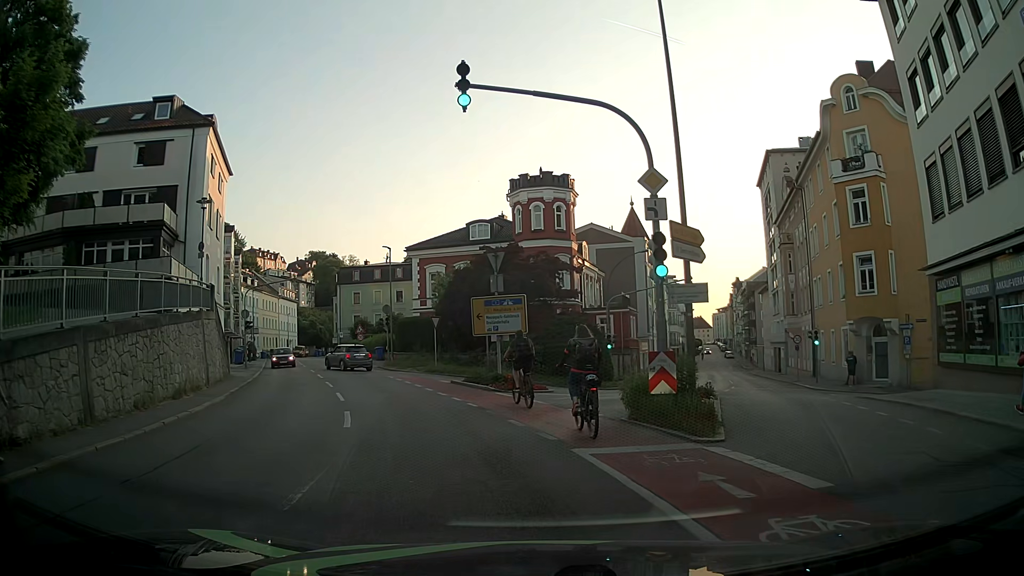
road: tertiary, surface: asphalt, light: Day
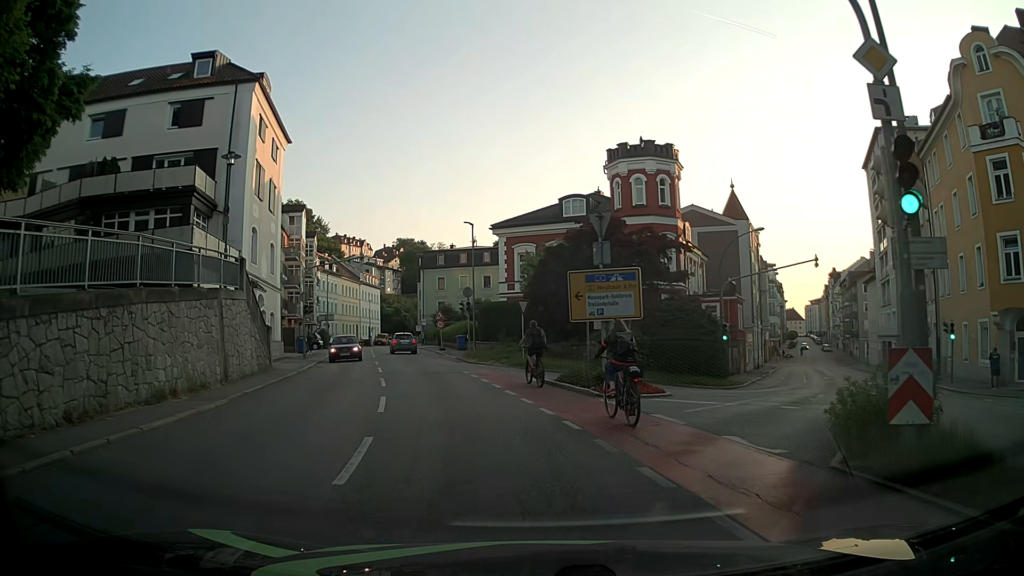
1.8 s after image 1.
(-0.3, +5.8) m; -5°
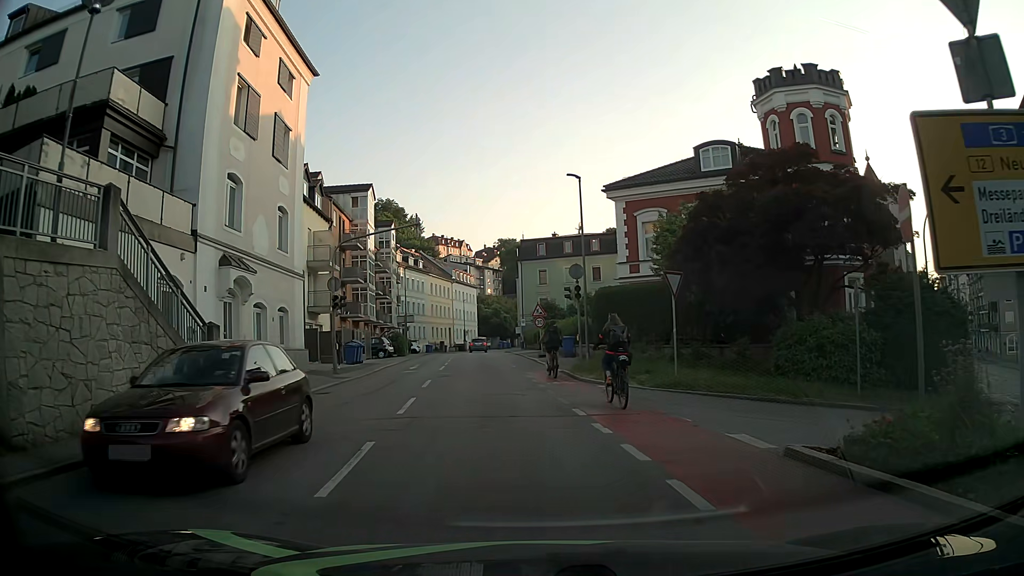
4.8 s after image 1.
(-1.5, +12.9) m; -11°
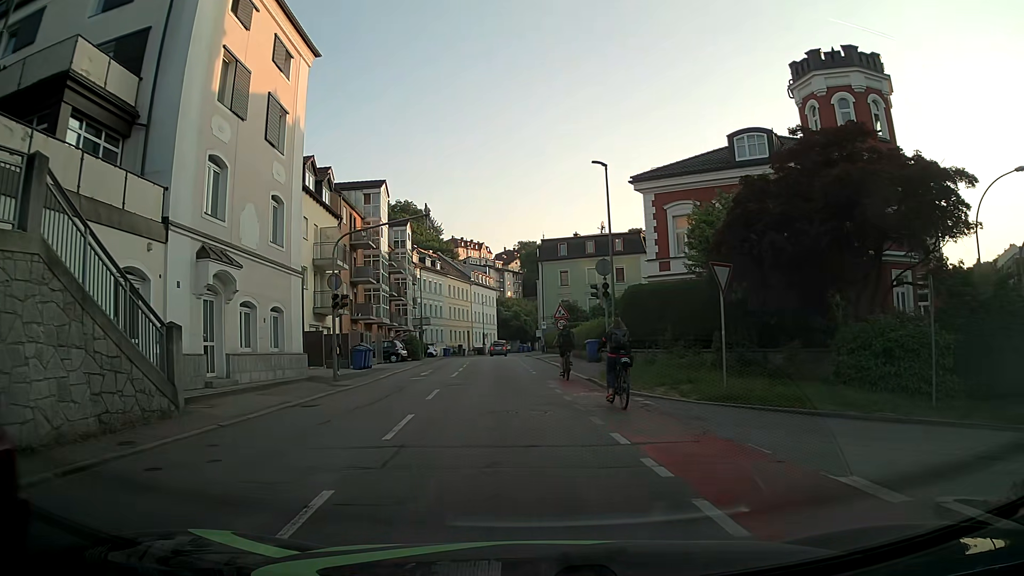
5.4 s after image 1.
(0.0, +2.7) m; -2°
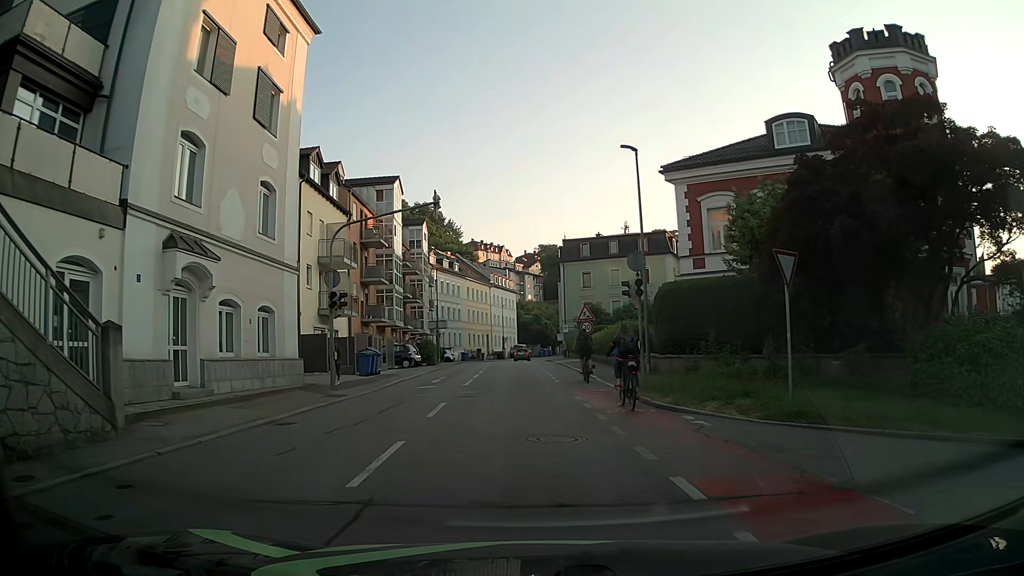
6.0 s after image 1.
(0.0, +2.8) m; -1°
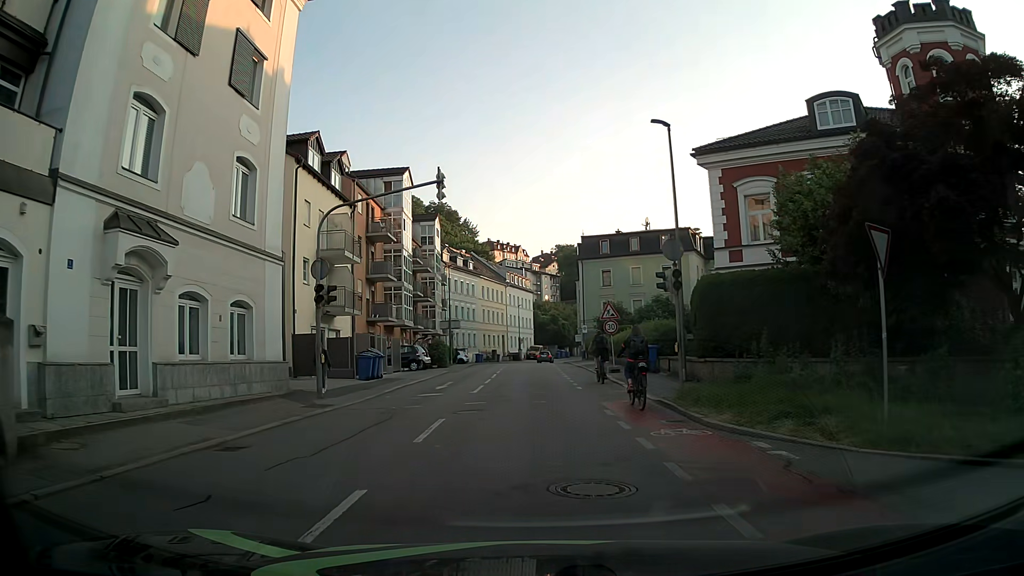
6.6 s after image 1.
(-0.1, +3.1) m; -2°
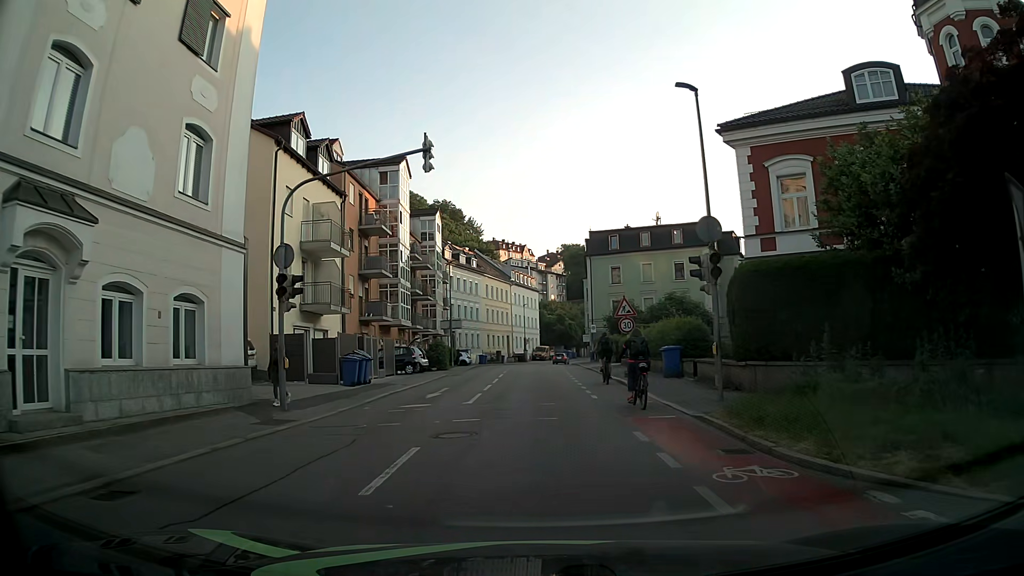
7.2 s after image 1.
(0.0, +3.3) m; +1°
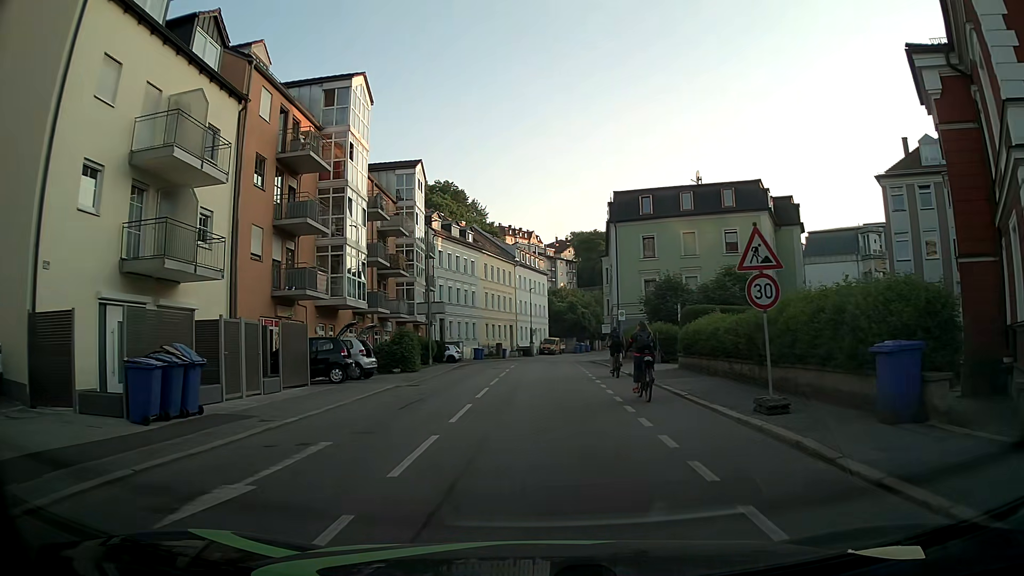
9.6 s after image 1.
(-0.5, +14.8) m; -3°
